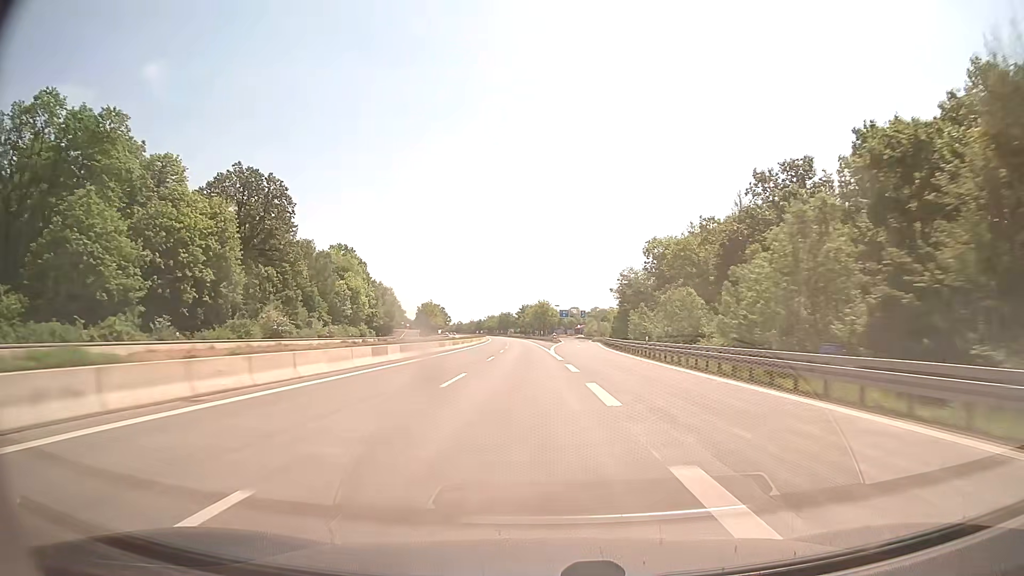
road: motorway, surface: concrete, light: Day
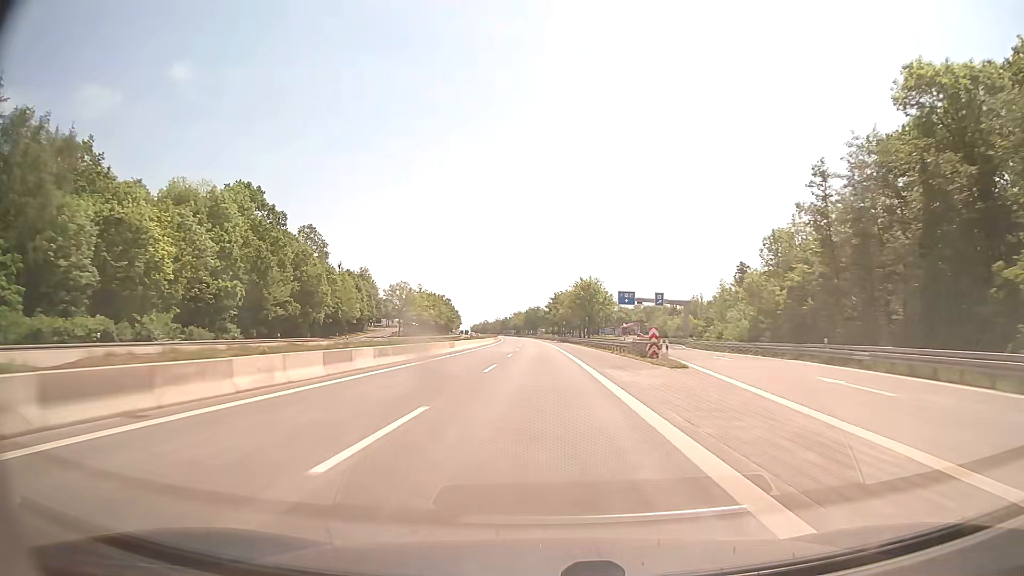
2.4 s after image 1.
(-2.3, +83.2) m; -3°
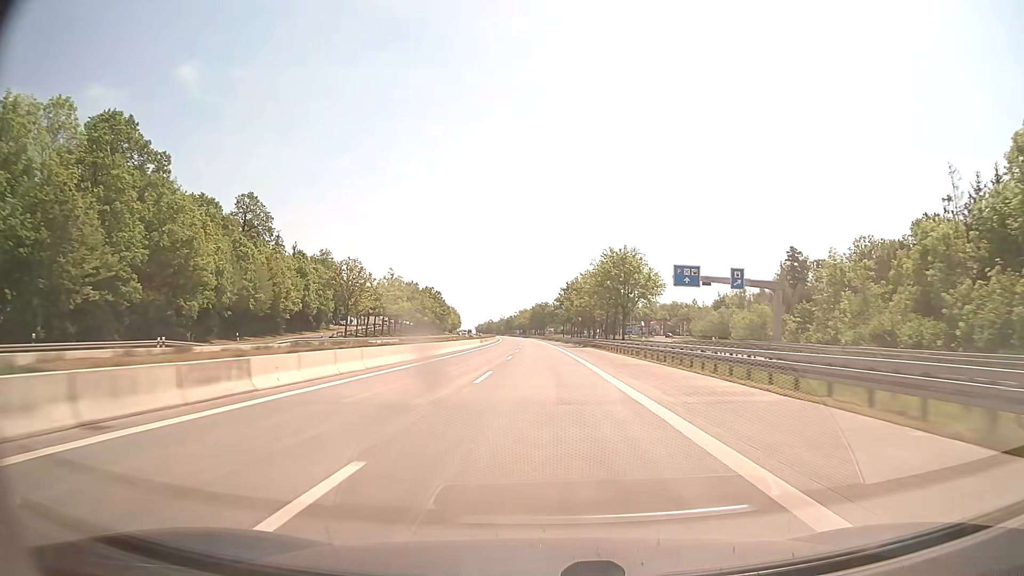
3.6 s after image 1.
(-0.3, +41.6) m; -1°
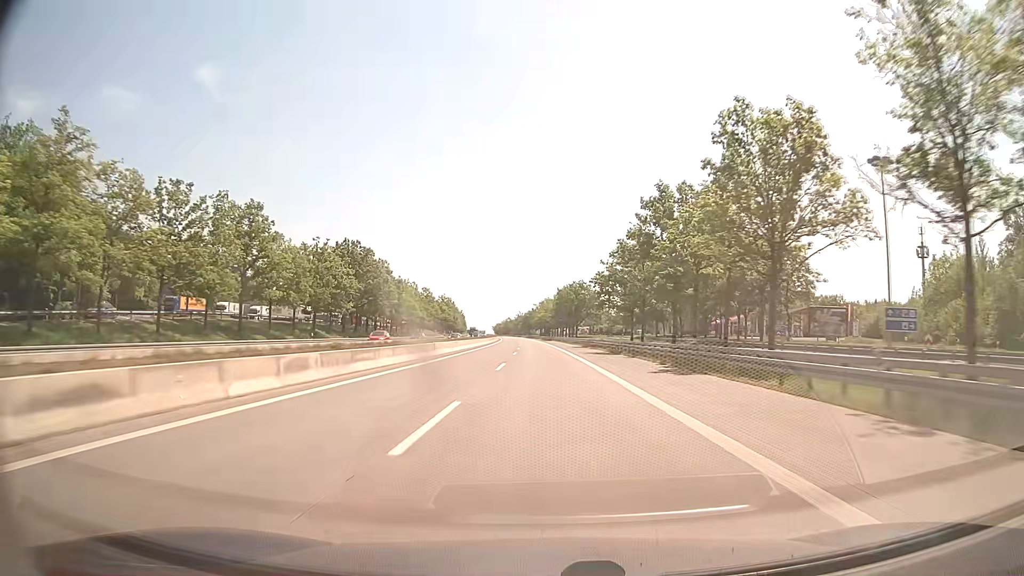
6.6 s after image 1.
(-2.0, +104.0) m; -2°
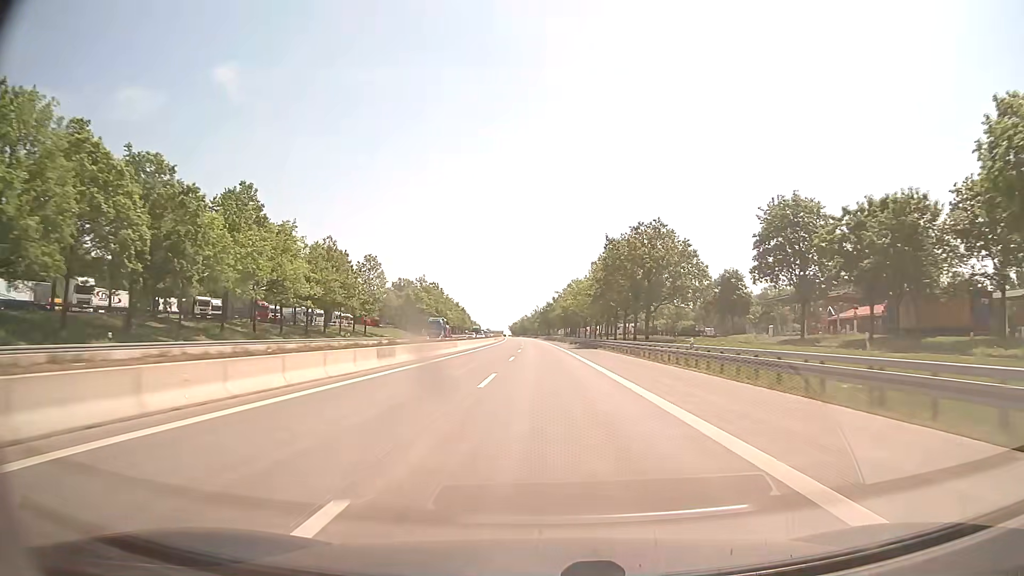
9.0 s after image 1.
(-1.4, +83.3) m; -2°
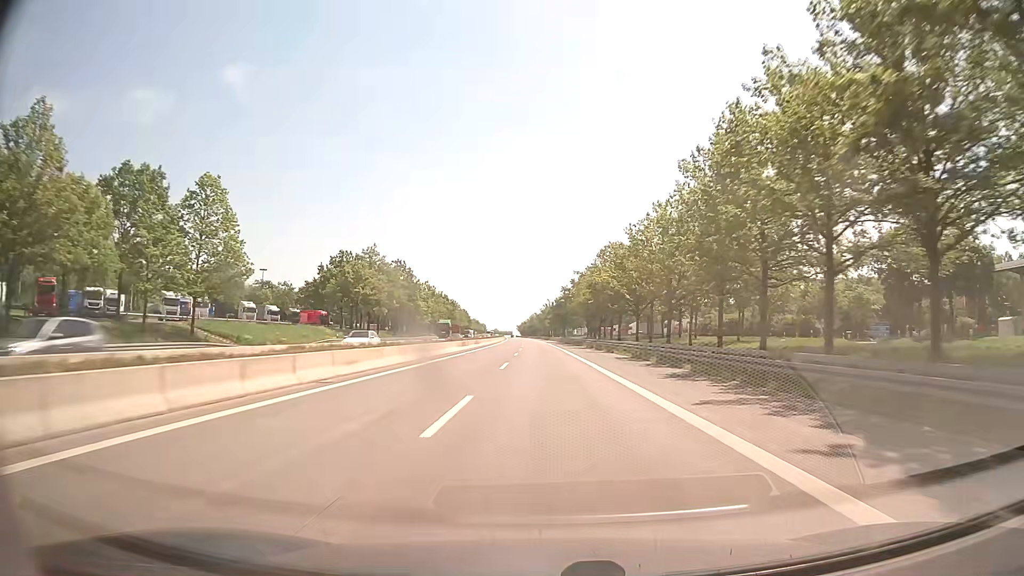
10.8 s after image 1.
(-0.6, +62.5) m; -1°
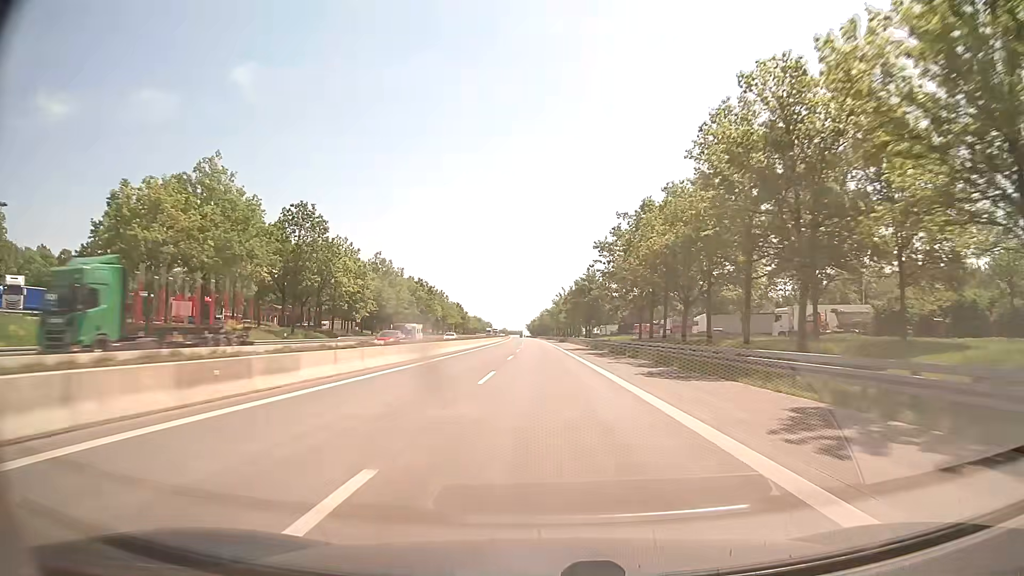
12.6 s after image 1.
(-0.4, +62.5) m; -1°
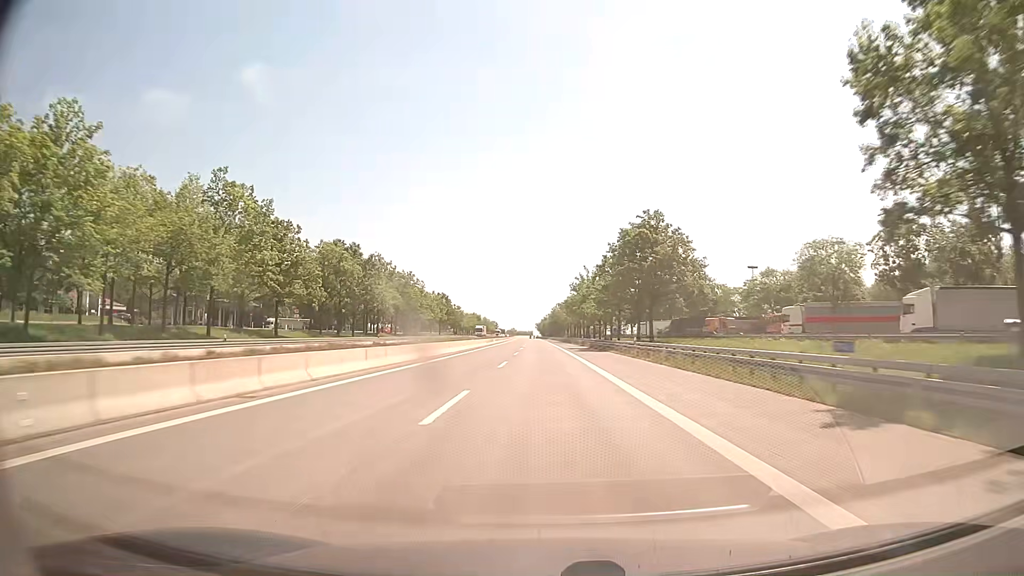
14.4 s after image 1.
(-0.5, +62.5) m; -1°
(0, +10) (0, +20) (0, +30) (0, +40) (0, +50) (0, +60) (-1, +70) (-1, +80) (-1, +90) (-1, +100) m
